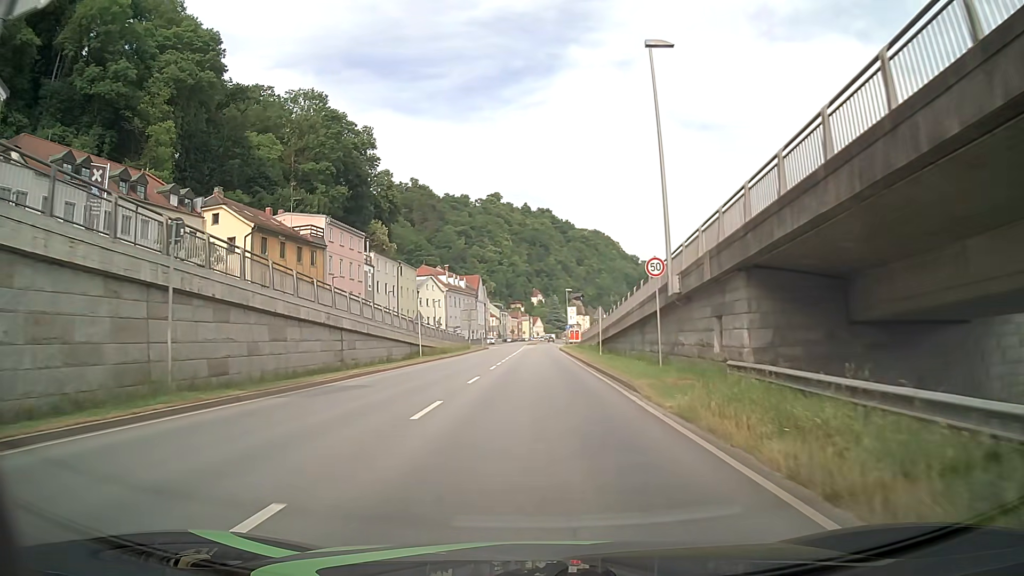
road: primary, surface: asphalt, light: Day
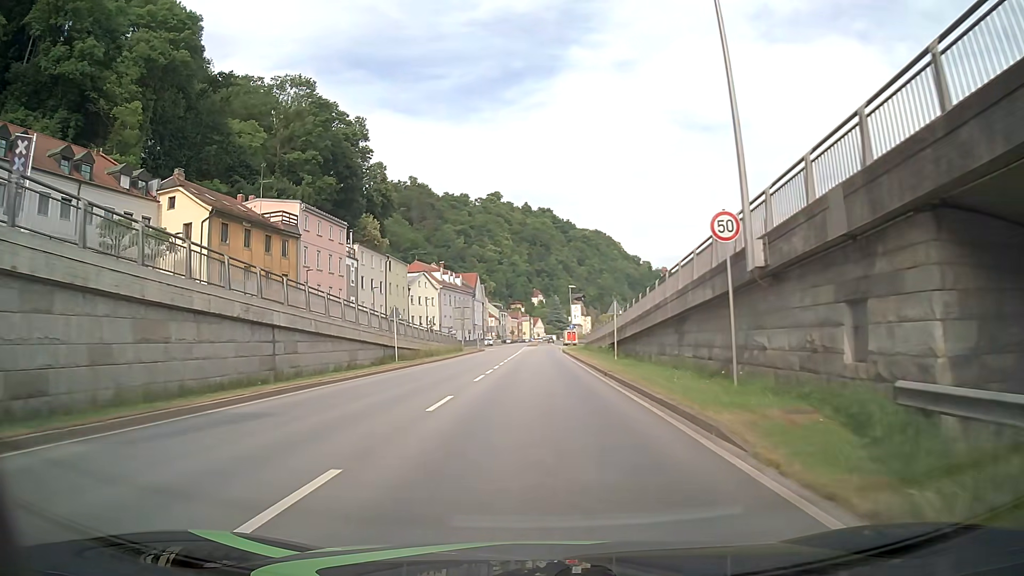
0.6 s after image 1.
(0.0, +7.6) m; 0°
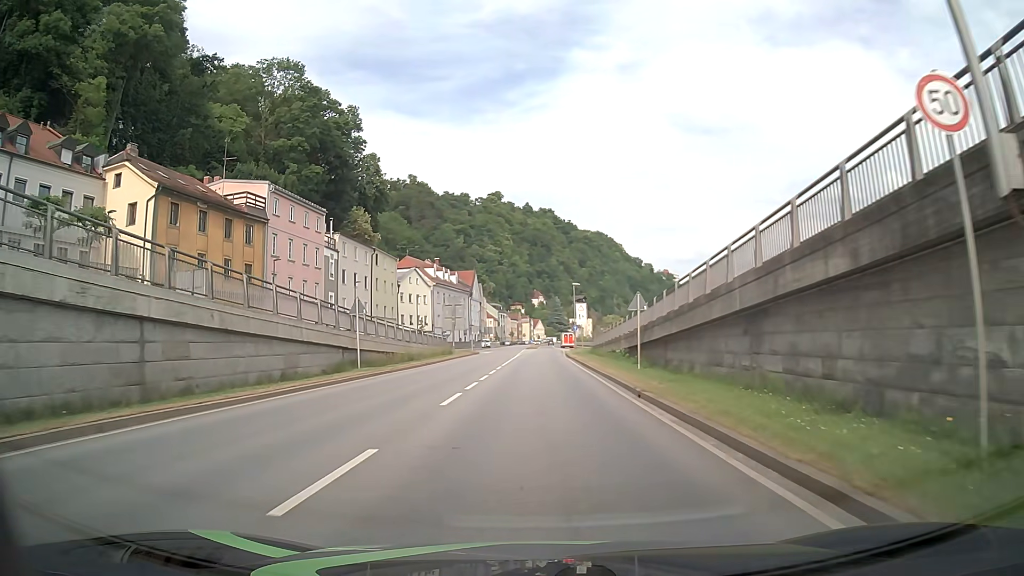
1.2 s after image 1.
(0.0, +7.6) m; 0°
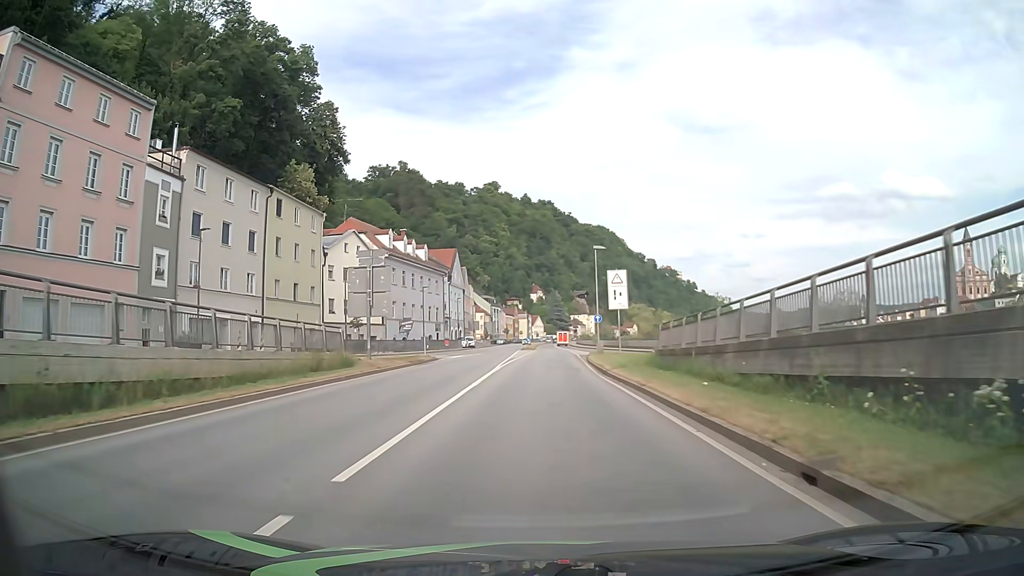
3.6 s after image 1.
(0.0, +30.4) m; 0°
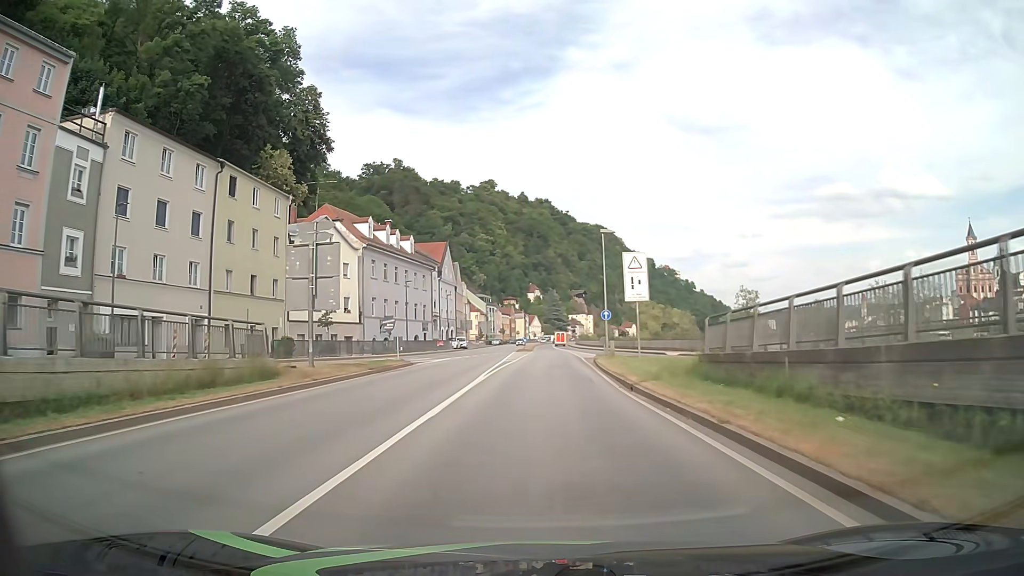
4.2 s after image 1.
(0.0, +7.6) m; 0°
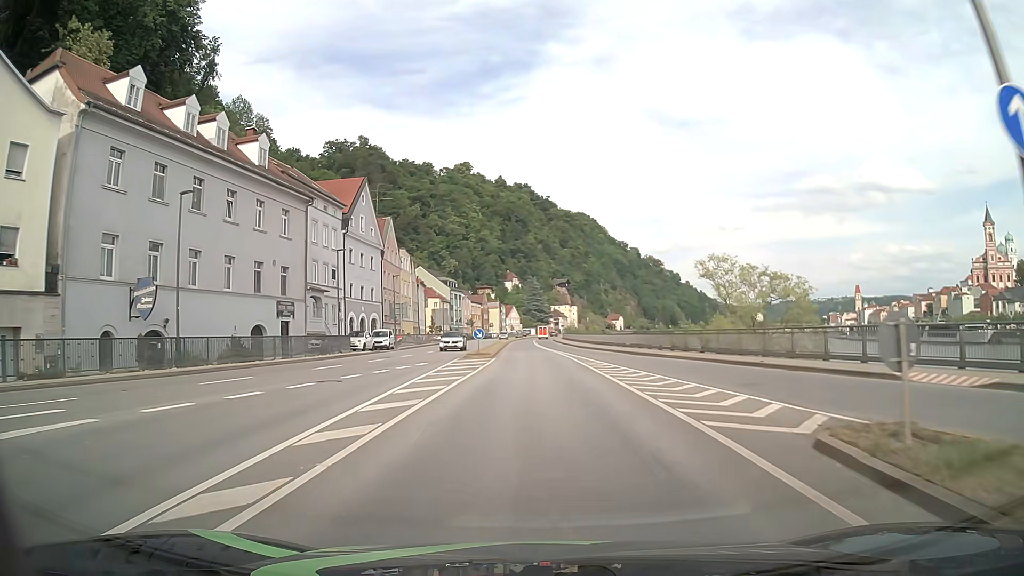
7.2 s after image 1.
(+0.6, +38.1) m; +2°
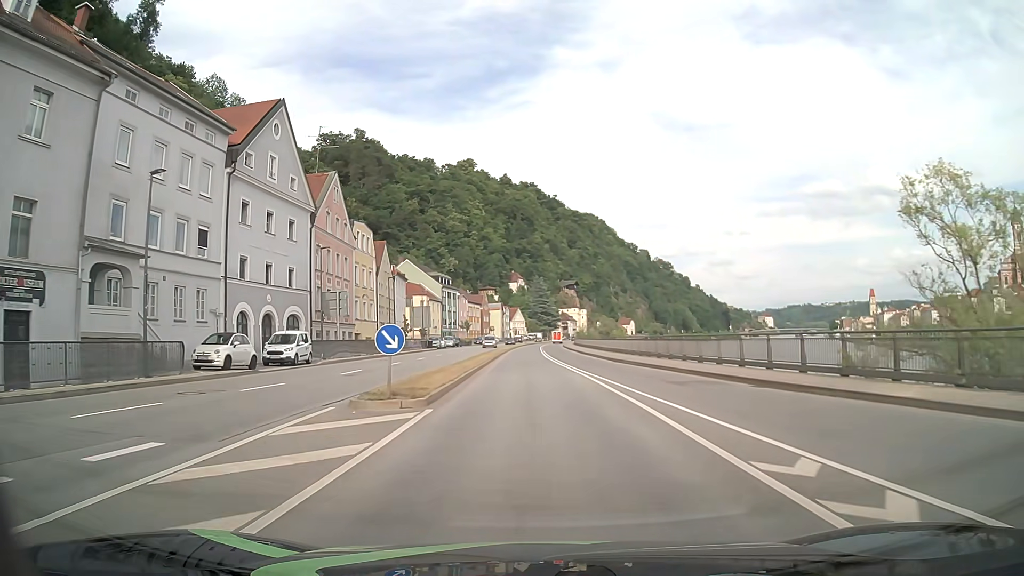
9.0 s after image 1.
(-0.1, +22.9) m; -1°
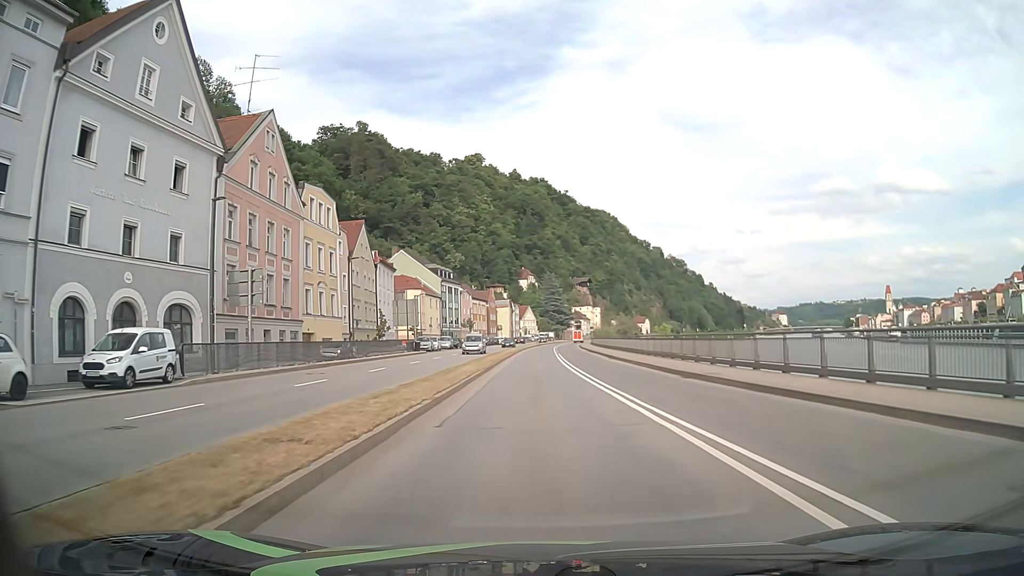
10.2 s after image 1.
(-0.1, +15.3) m; -1°
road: primary_link
